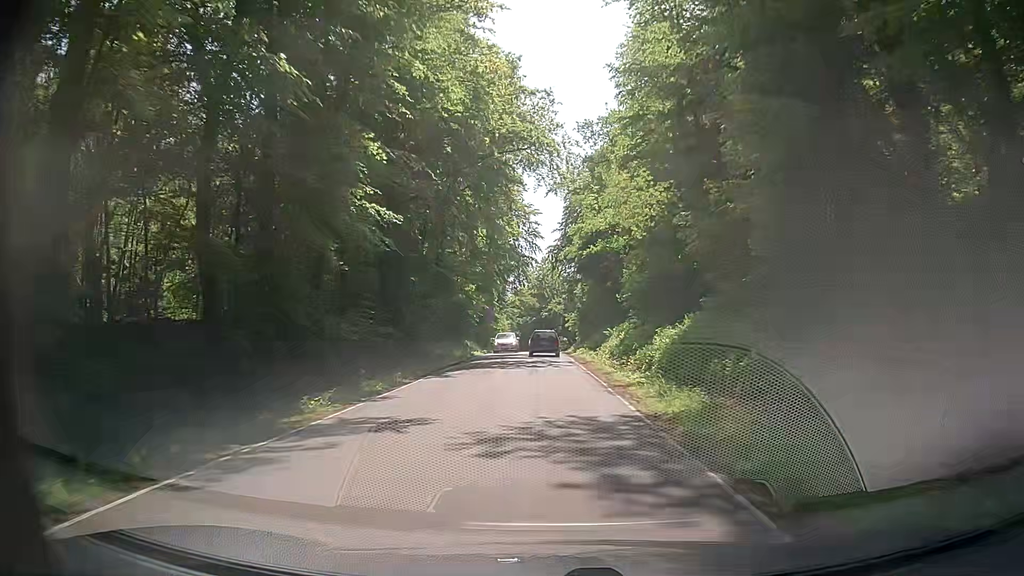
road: secondary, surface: asphalt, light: Day
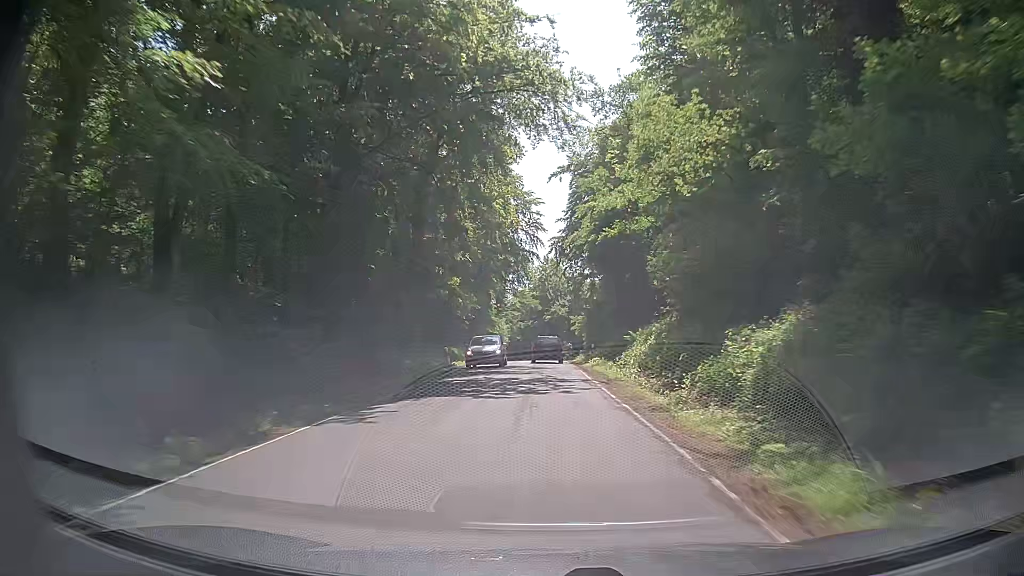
(-0.1, +10.4) m; -1°
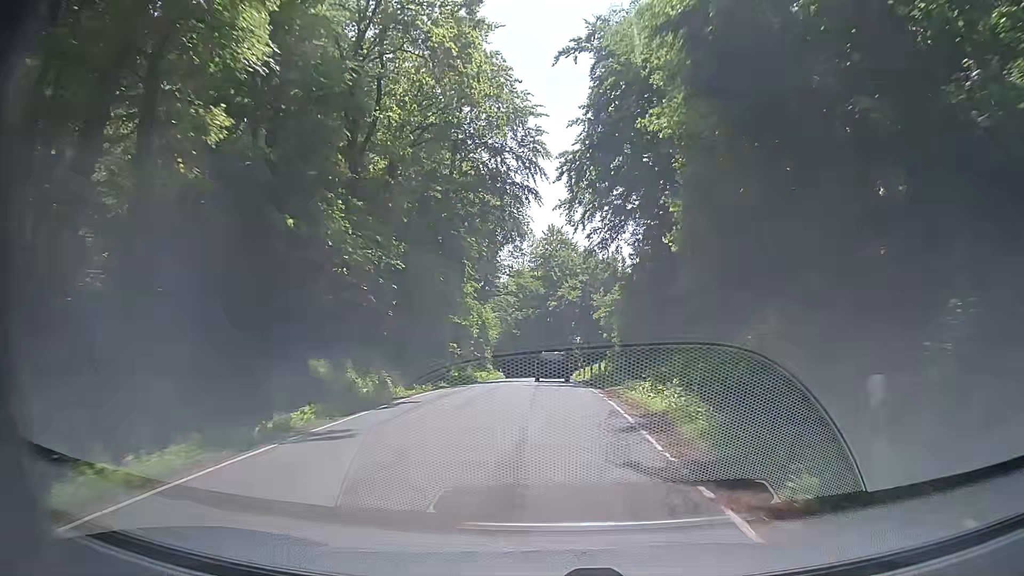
(+0.5, +30.7) m; 0°
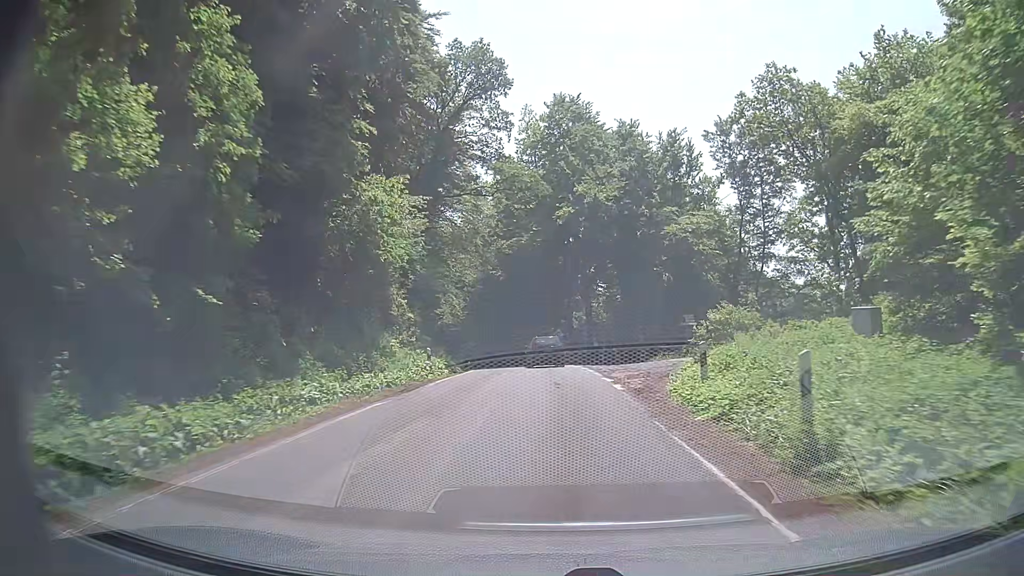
(+0.1, +43.8) m; 0°
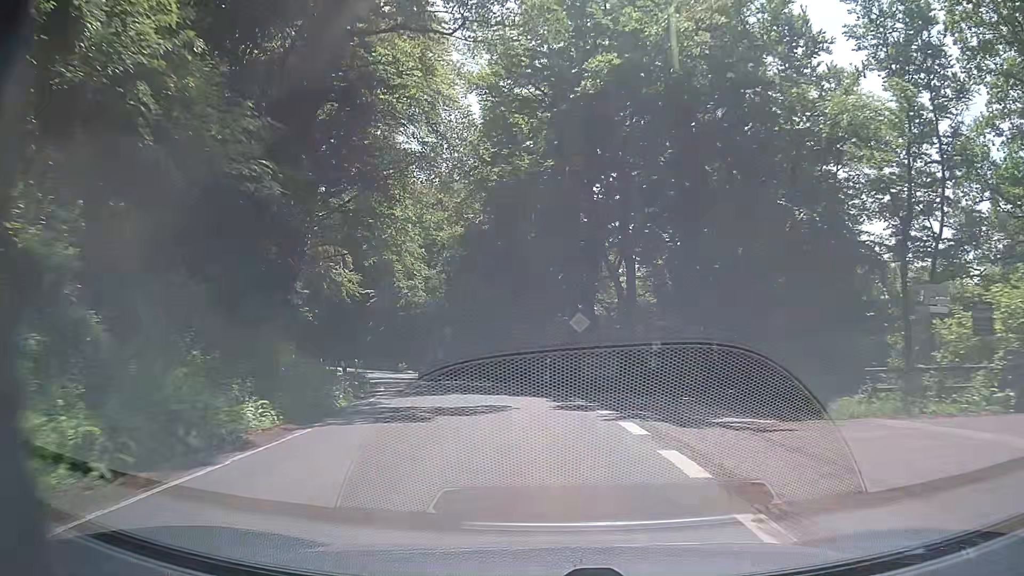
(+0.2, +24.4) m; -1°
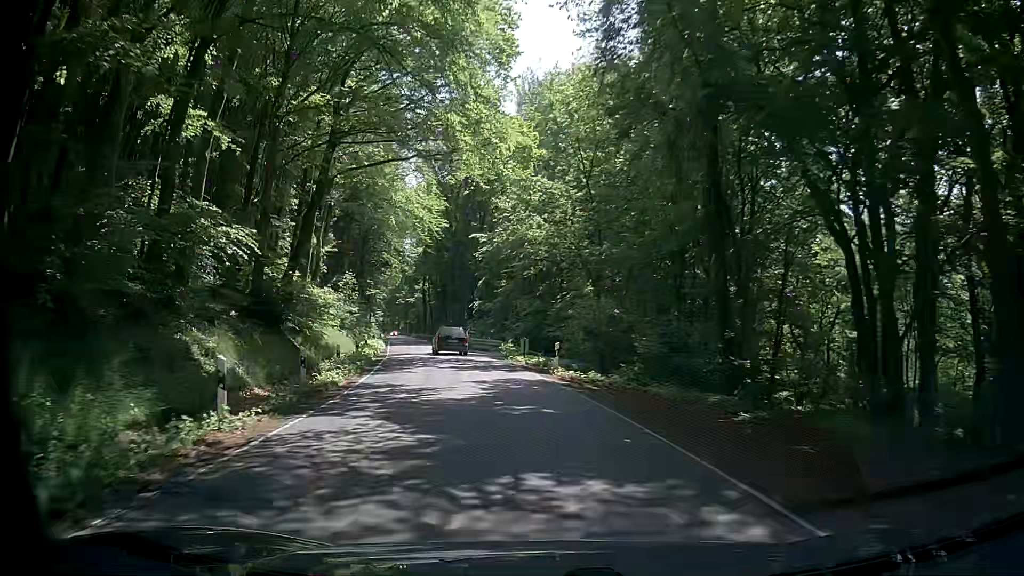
(-2.3, +24.8) m; -12°
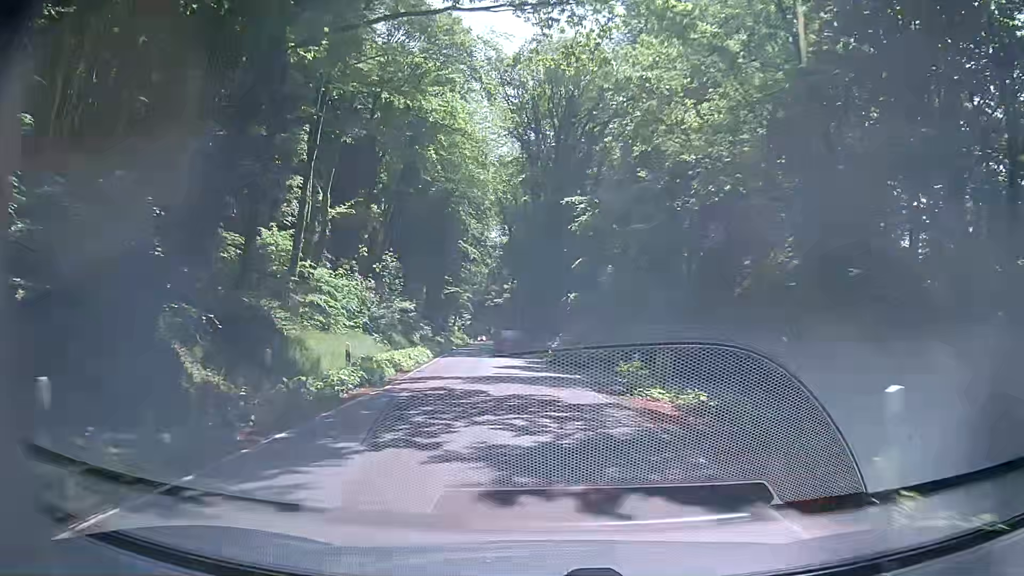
(-1.3, +17.0) m; -6°
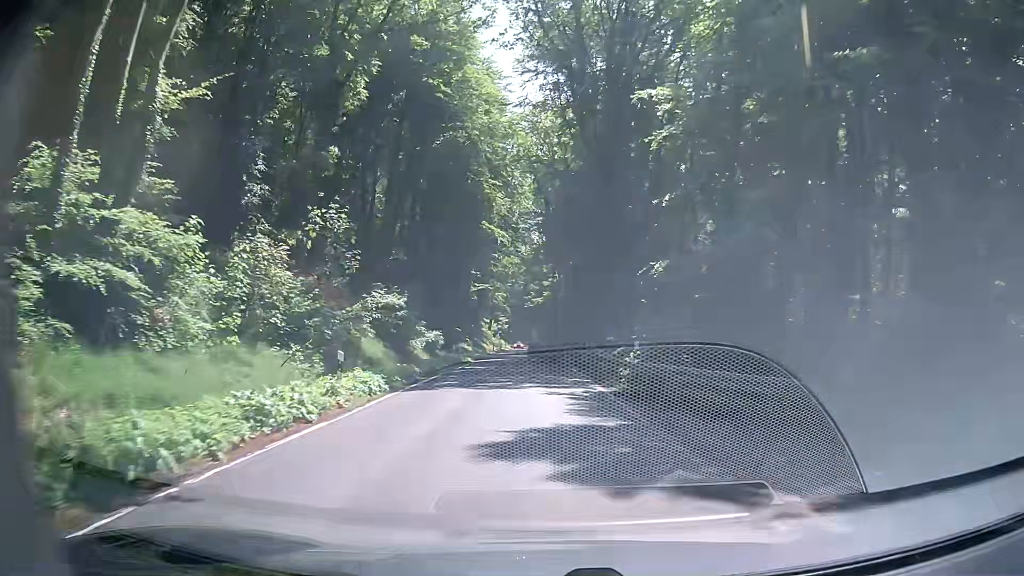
(-1.1, +17.6) m; -4°
(0, +10) (-1, +20) (-1, +30) (-2, +40) (-3, +50) (-3, +60) (-4, +70) (-4, +80) (-5, +90) (-5, +100) m
